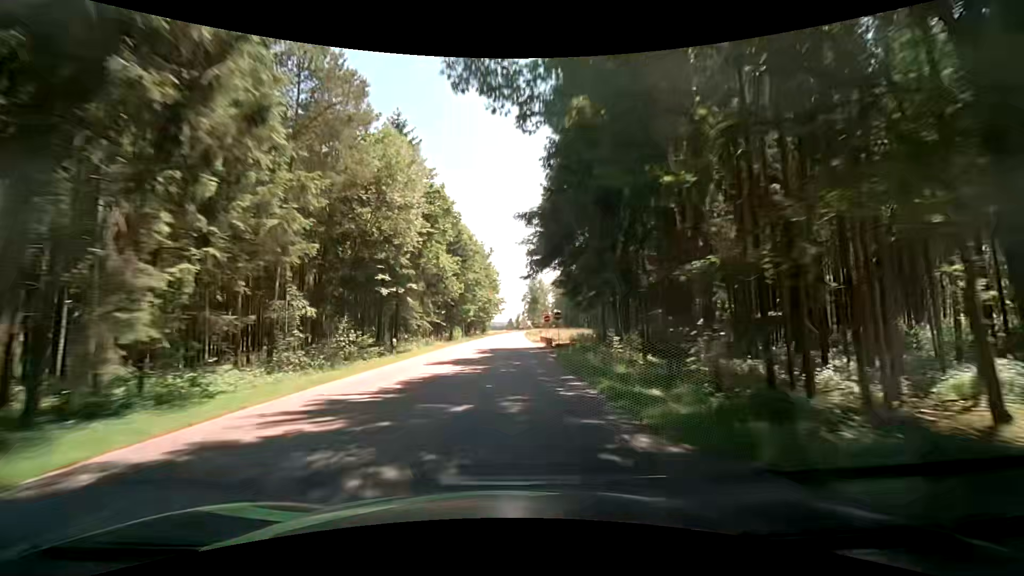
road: secondary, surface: asphalt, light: Day
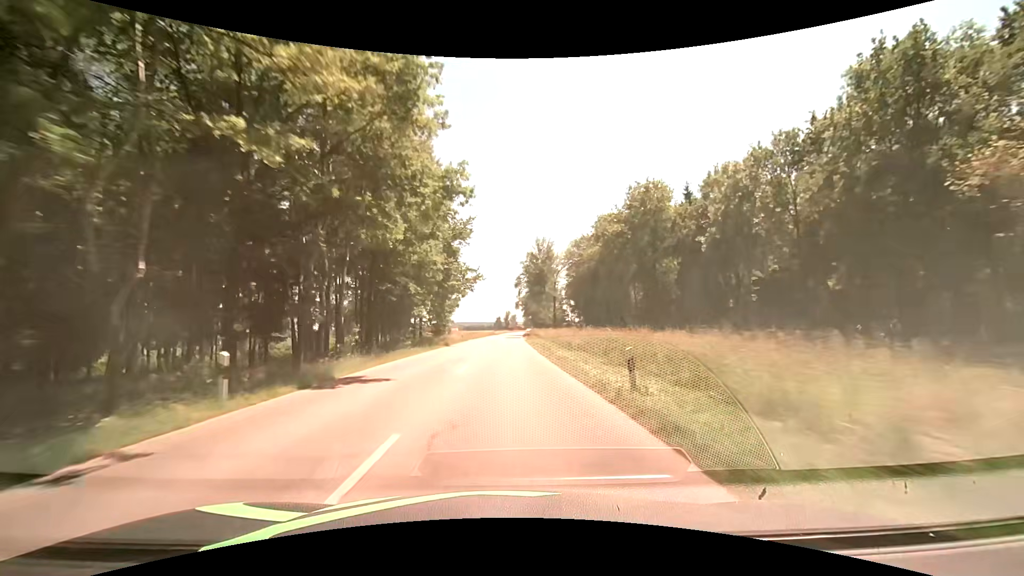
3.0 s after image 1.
(+0.3, +62.5) m; +1°
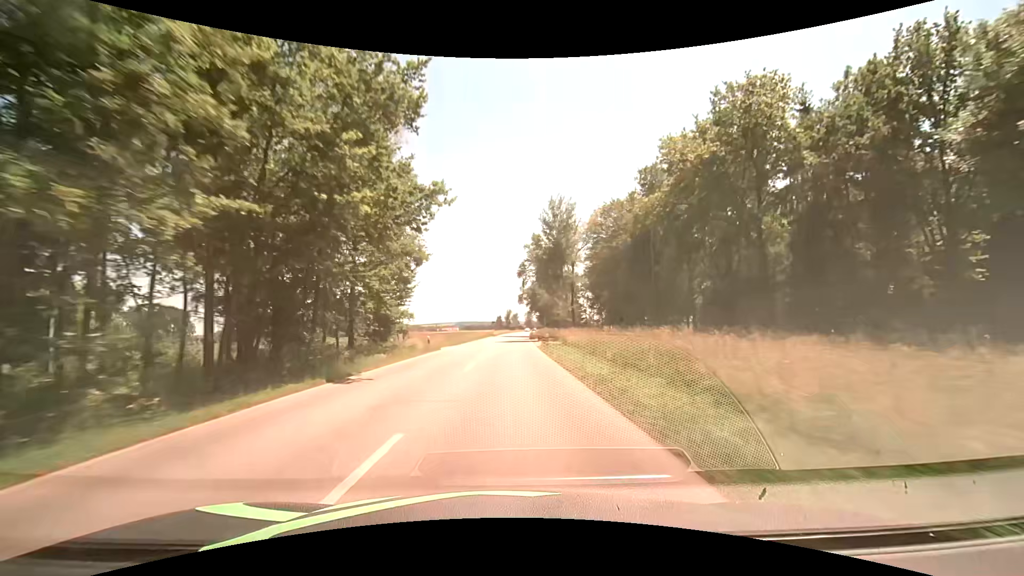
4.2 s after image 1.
(-0.1, +25.1) m; 0°
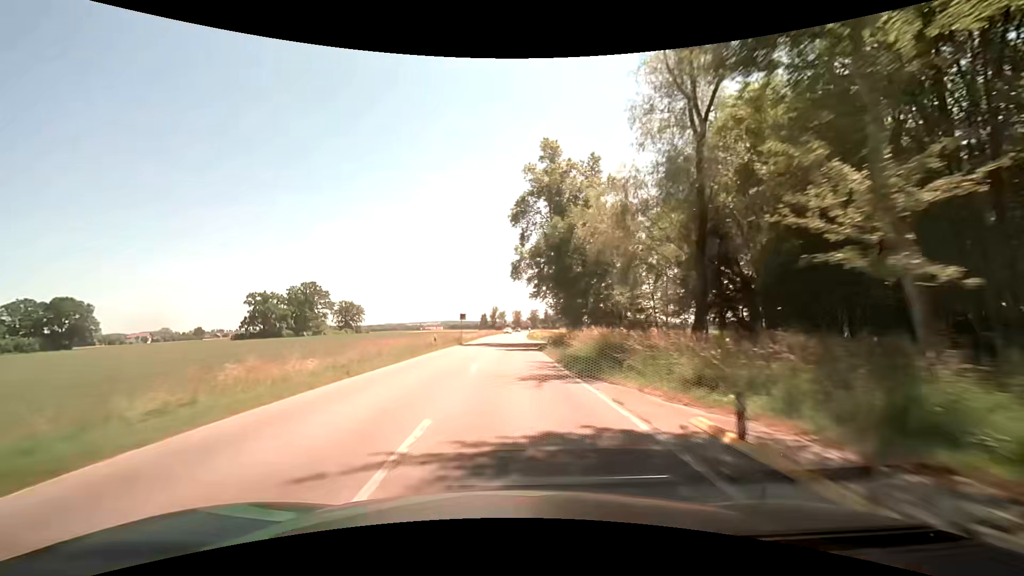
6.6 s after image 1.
(+0.3, +50.1) m; +2°
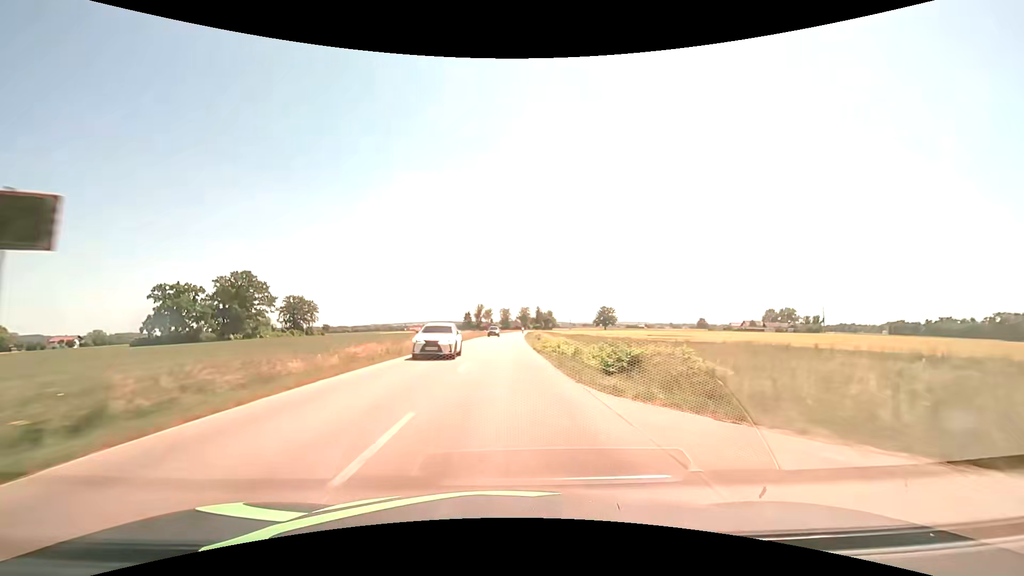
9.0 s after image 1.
(+0.5, +50.1) m; +1°
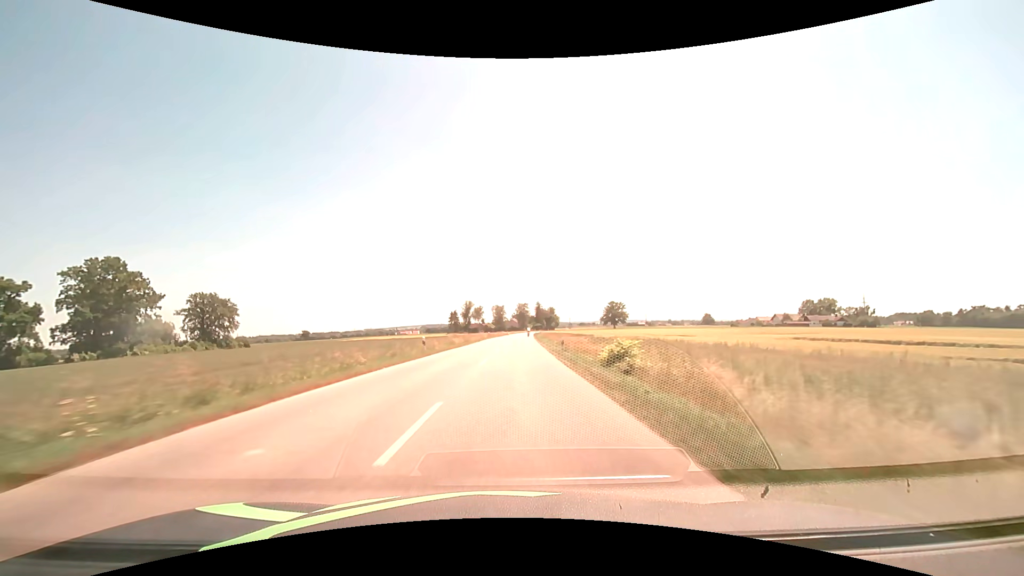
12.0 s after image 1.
(+0.6, +62.7) m; +1°
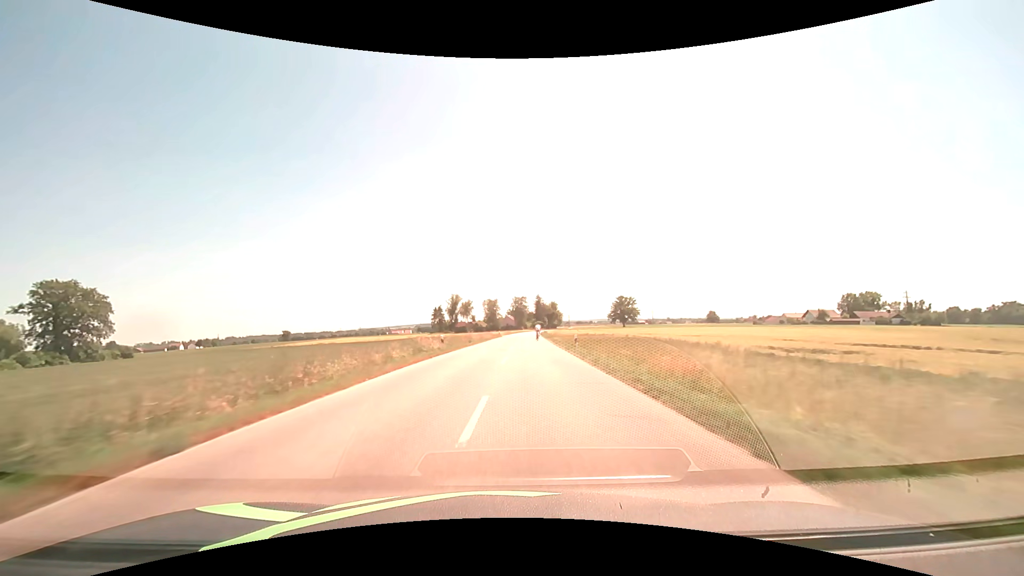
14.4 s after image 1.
(+0.6, +50.1) m; +1°
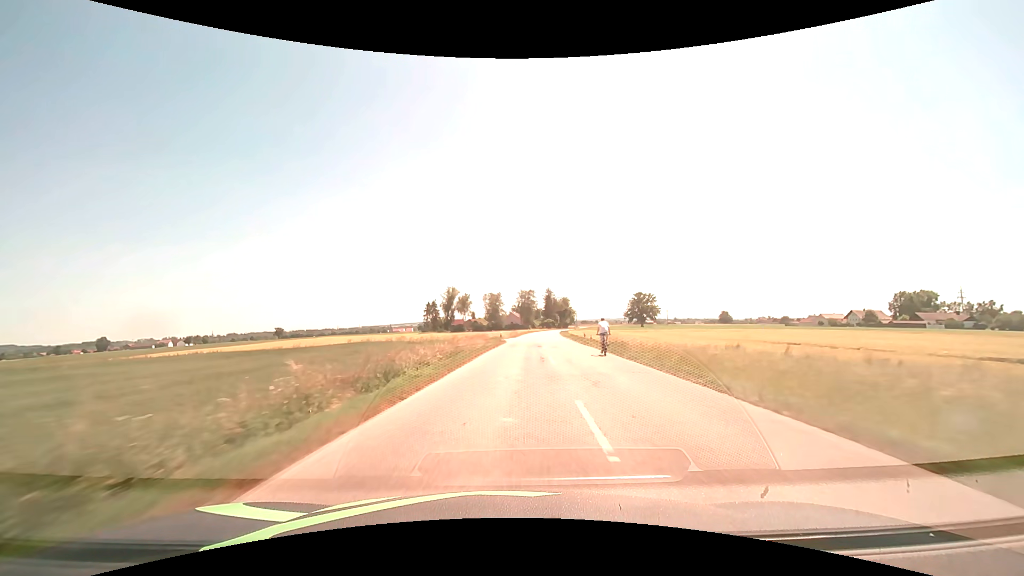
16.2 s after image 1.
(-0.5, +37.5) m; -1°
(0, +10) (0, +20) (+1, +30) (+1, +40) (+2, +50) (+3, +60) (+4, +70) (+5, +80) (+7, +90) (+8, +100) m
